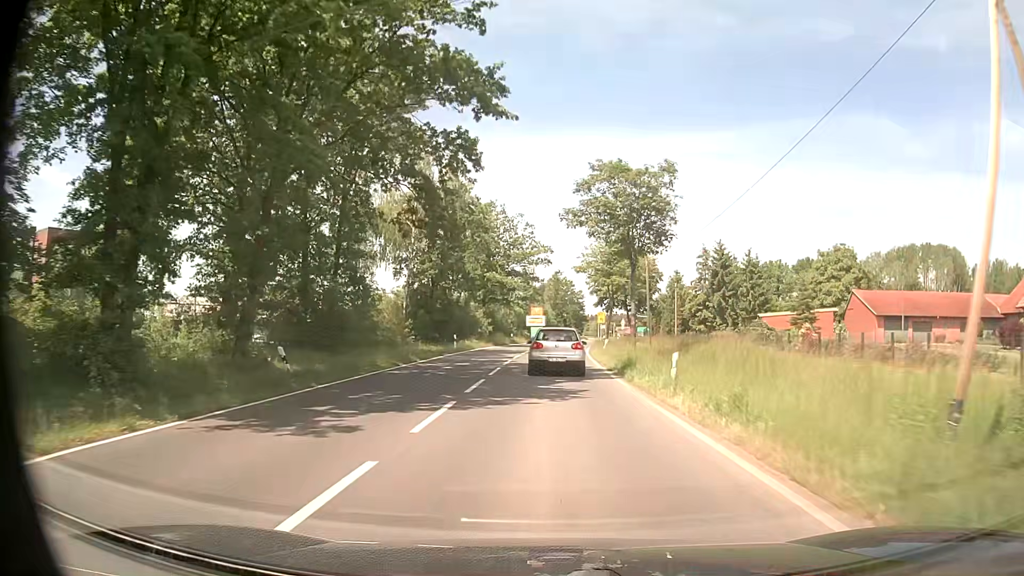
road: tertiary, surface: asphalt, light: Day
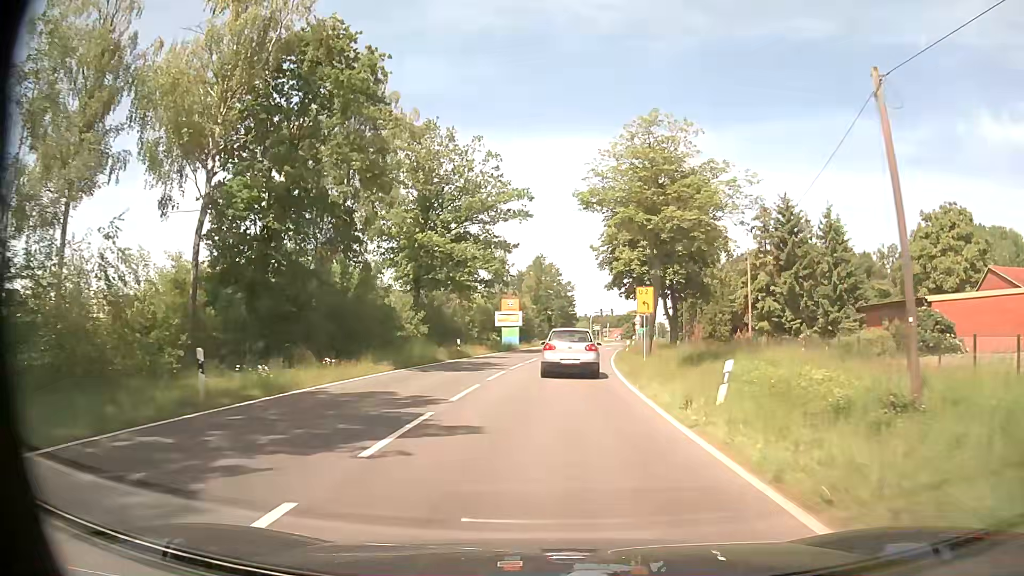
(+0.2, +31.8) m; +2°
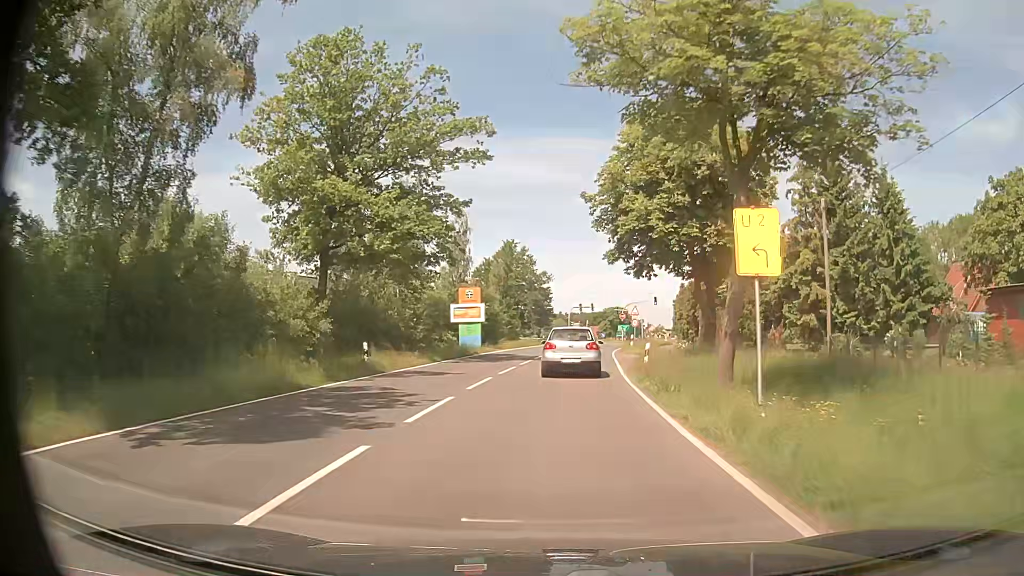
(+0.2, +15.3) m; +2°
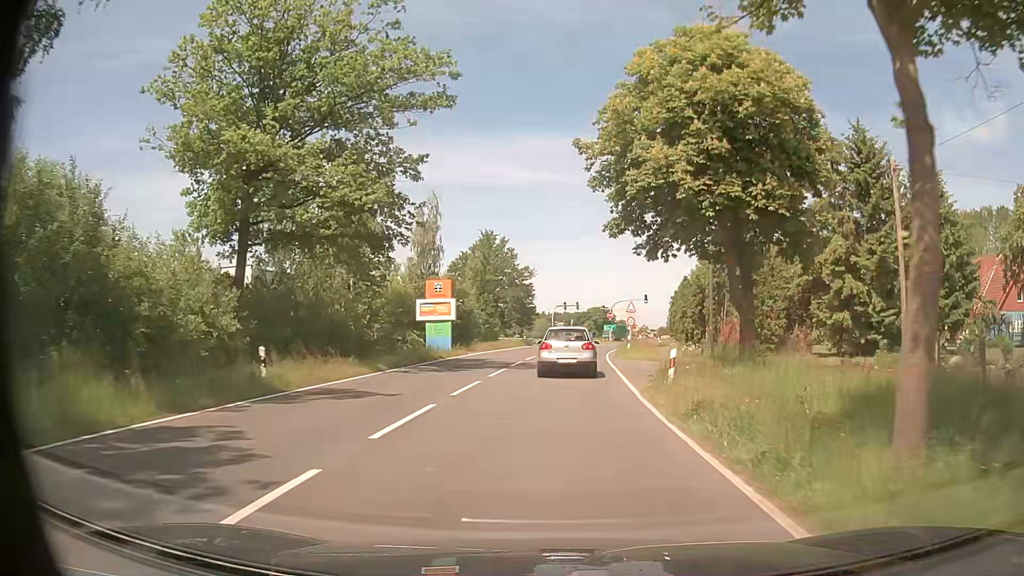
(+0.1, +7.4) m; +2°
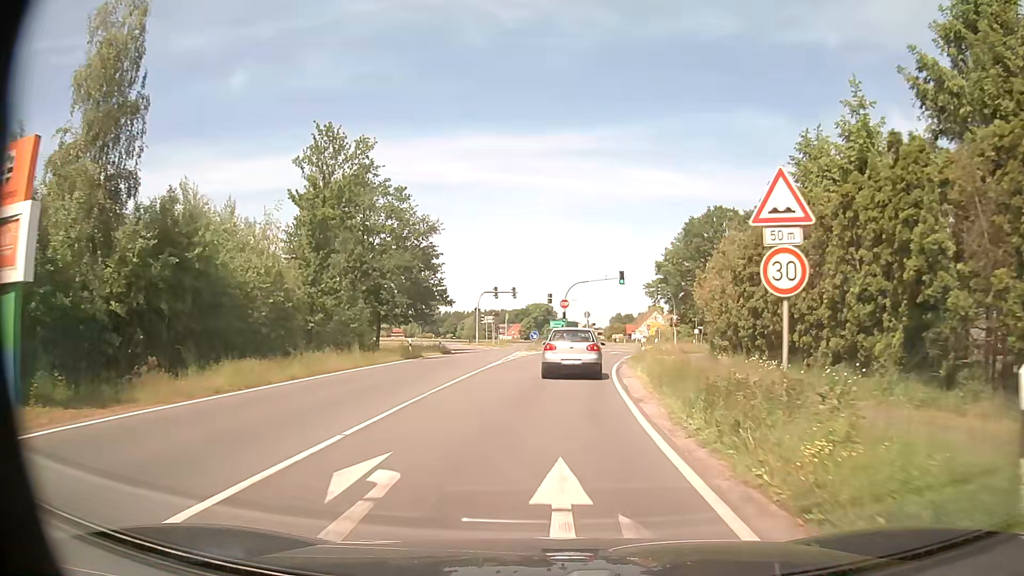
(+1.6, +35.6) m; +5°
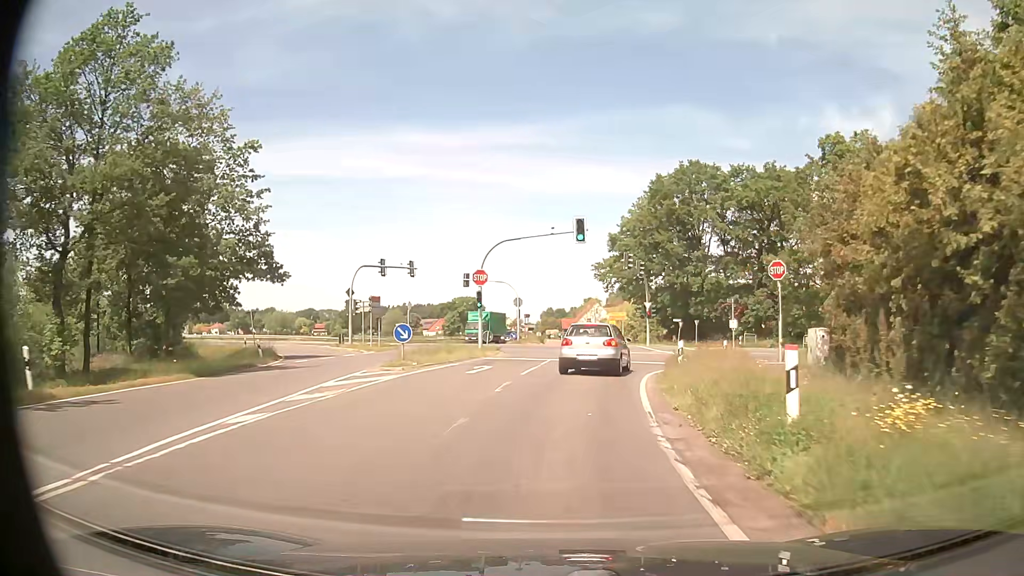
(+1.5, +26.5) m; +7°
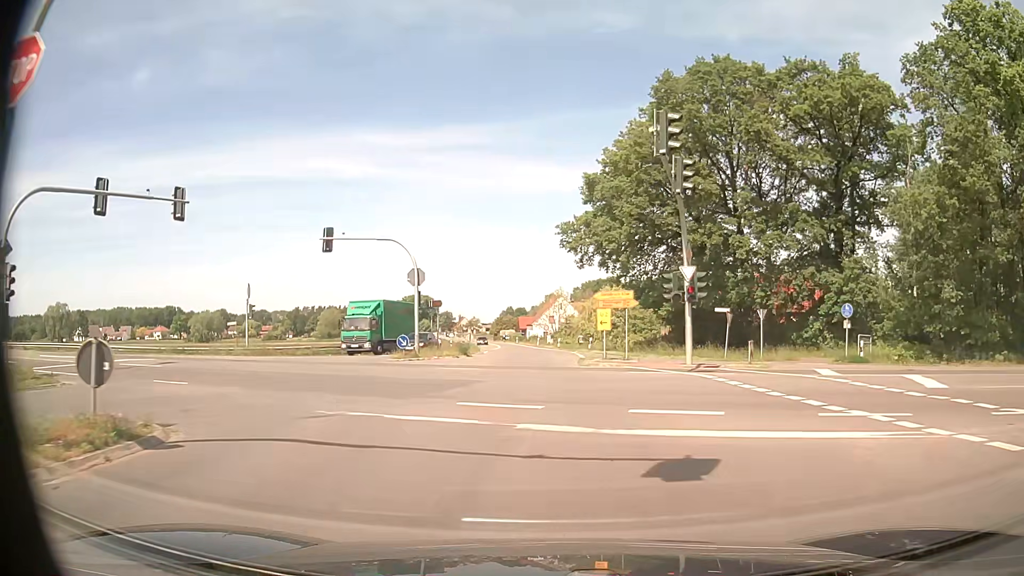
(+1.4, +31.9) m; +2°
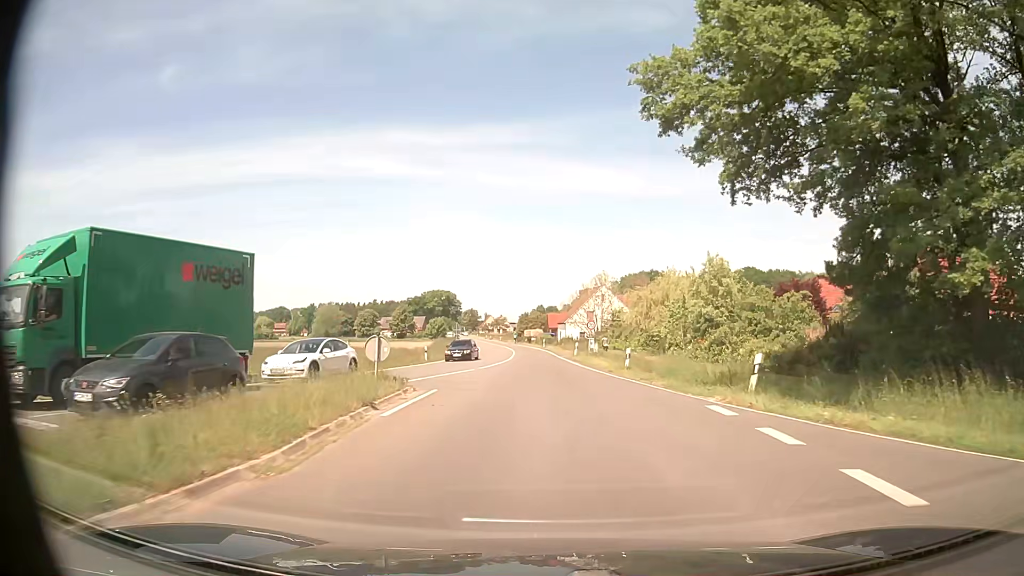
(-0.7, +33.0) m; -2°
(0, +10) (0, +20) (-1, +30) (-1, +40) (-1, +50) (-2, +60) (-2, +70) (-3, +80) (-4, +90) (-5, +100) m
